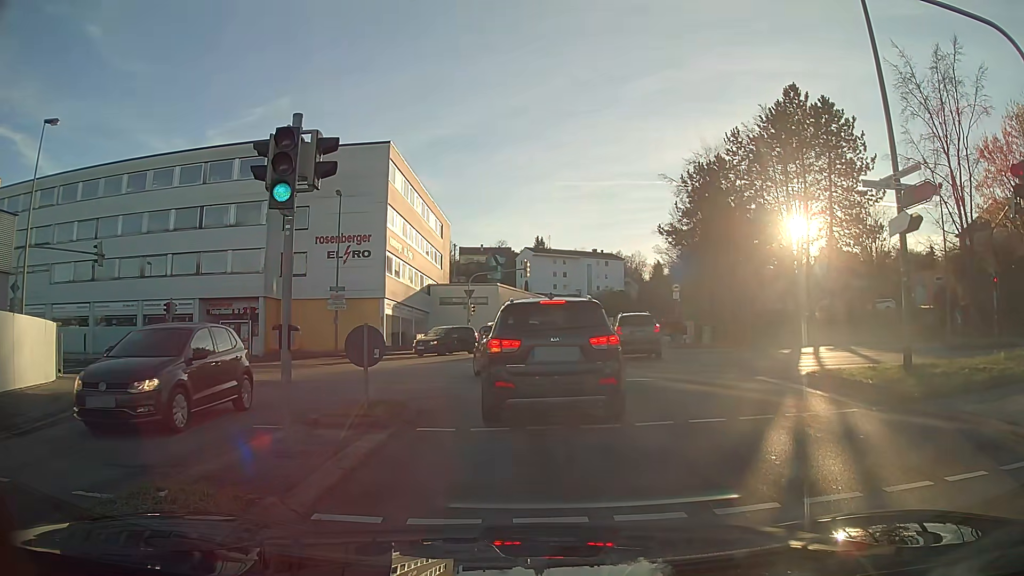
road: tertiary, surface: asphalt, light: Day
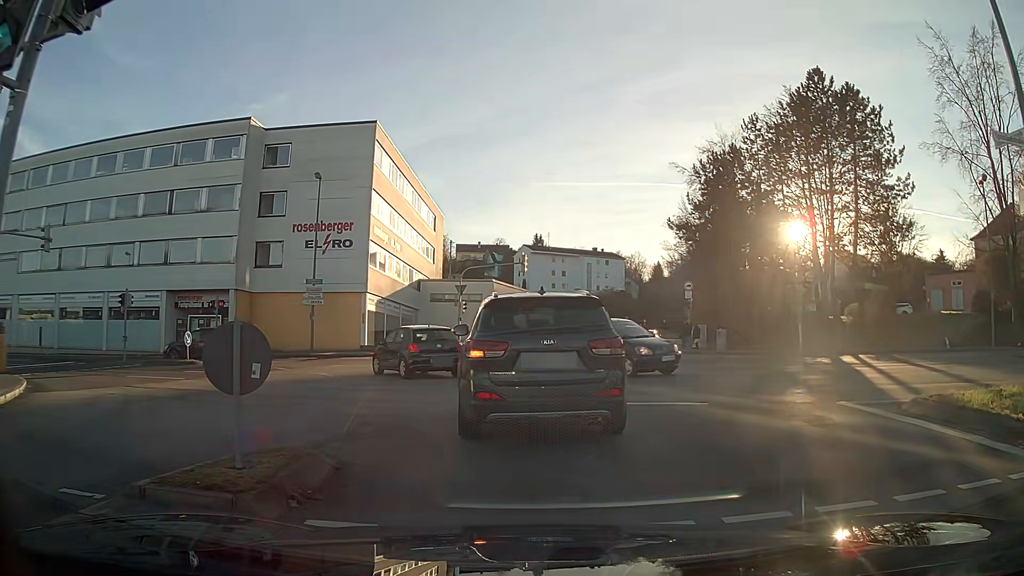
(0.0, +4.5) m; -1°
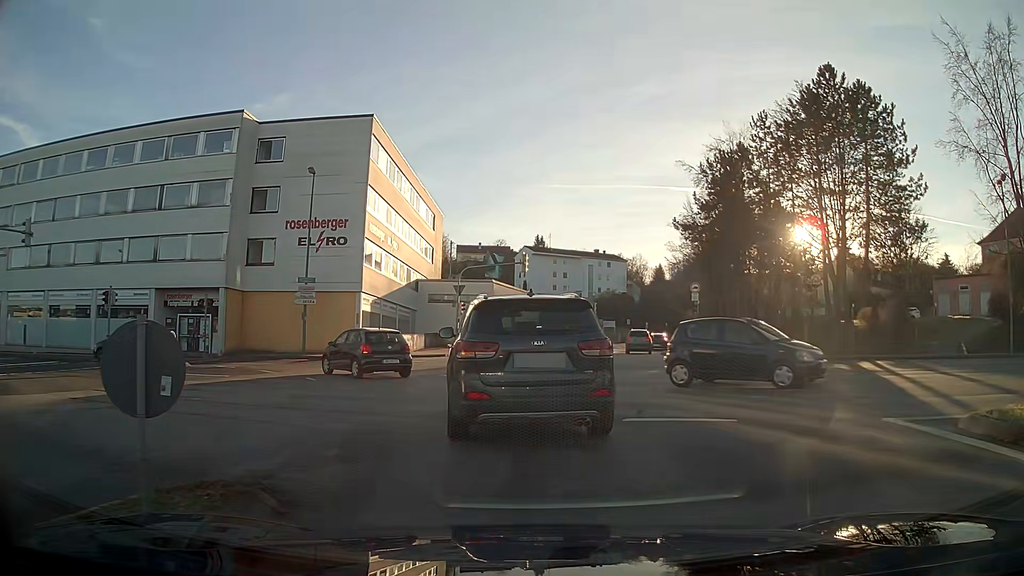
(0.0, +1.6) m; -1°
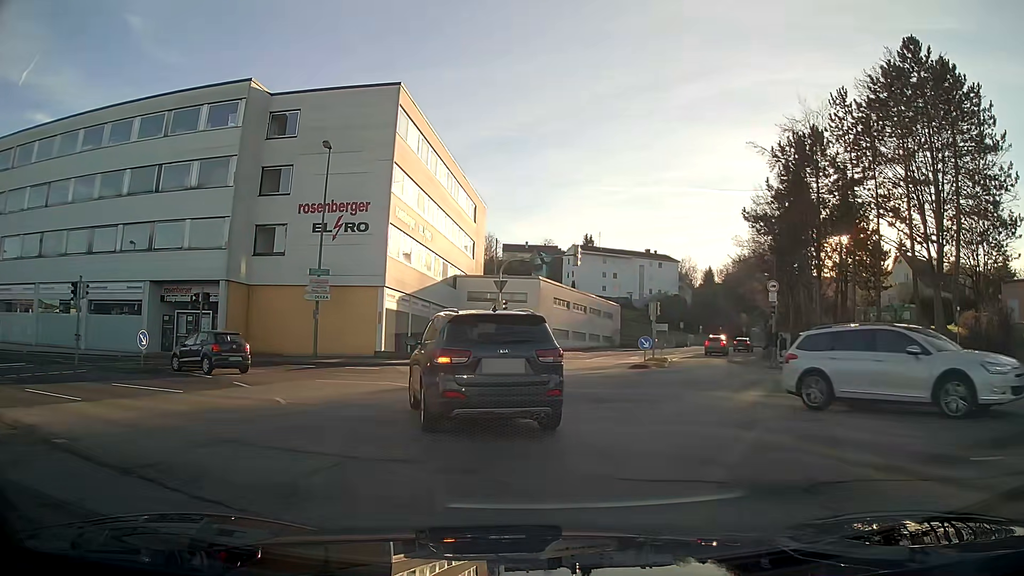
(-0.2, +5.8) m; -4°
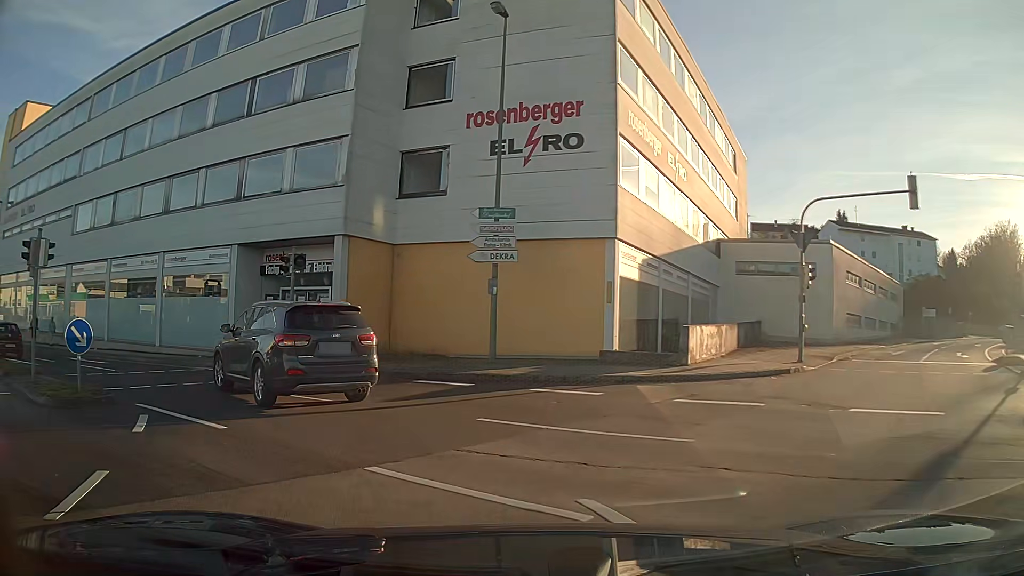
(-2.5, +14.0) m; -24°
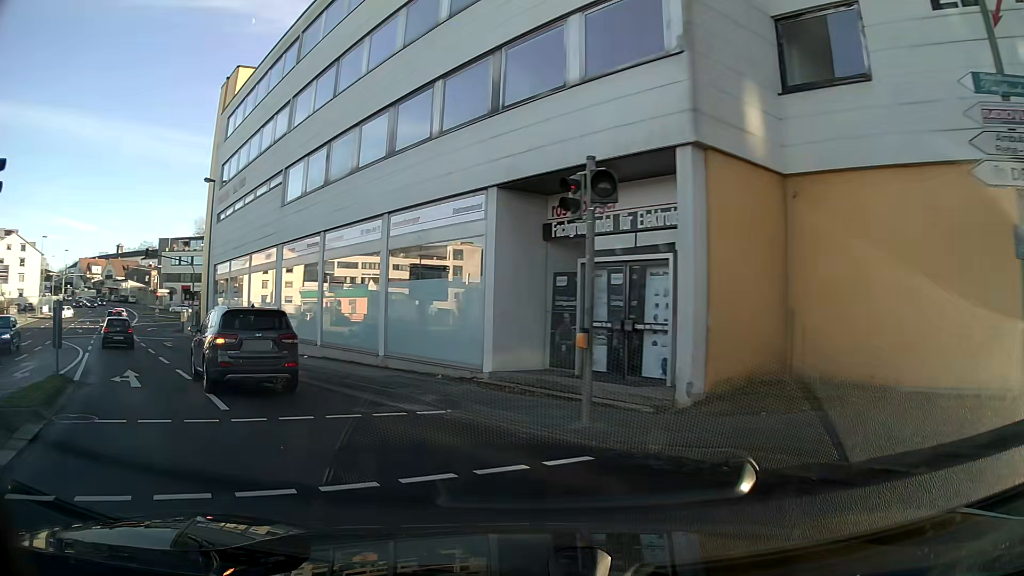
(-2.6, +10.3) m; -29°
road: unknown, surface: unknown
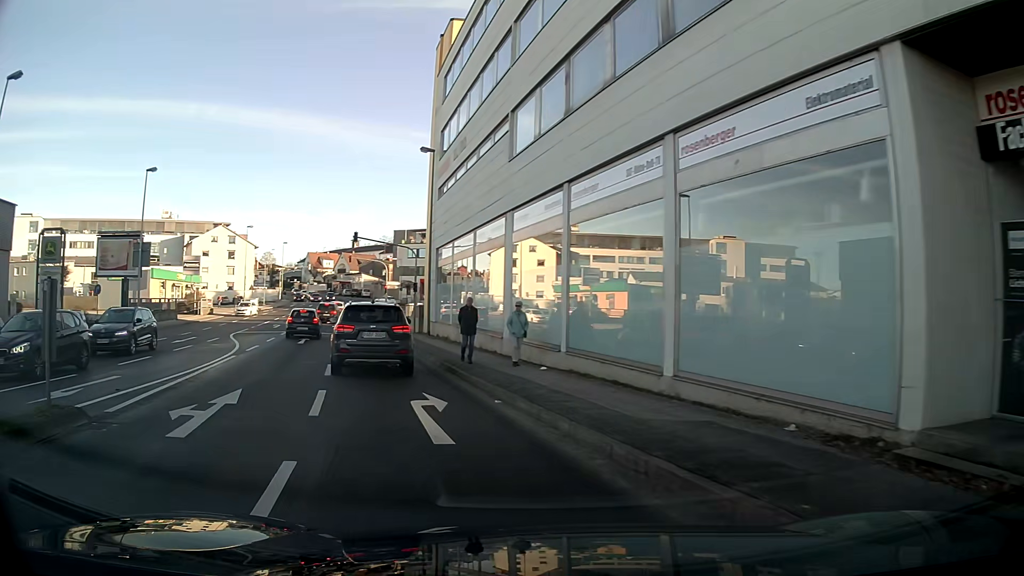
(-1.4, +7.6) m; -20°
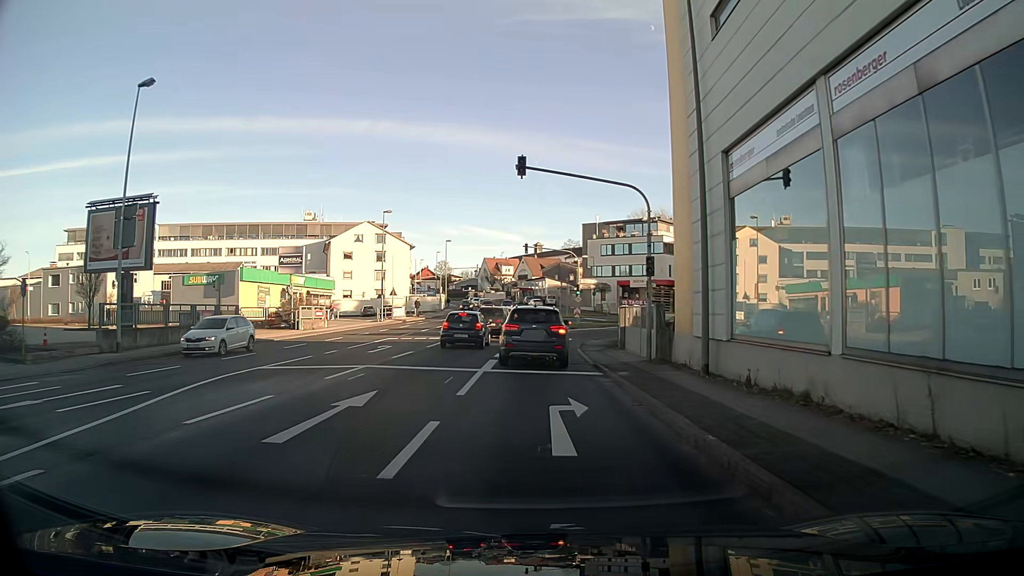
(-3.7, +21.7) m; -12°
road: tertiary_link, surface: asphalt
(0, +10) (0, +20) (+1, +30) (+3, +40) (+8, +48) (+14, +57) (+19, +65) (+25, +73) (+31, +81) (+36, +90) m
